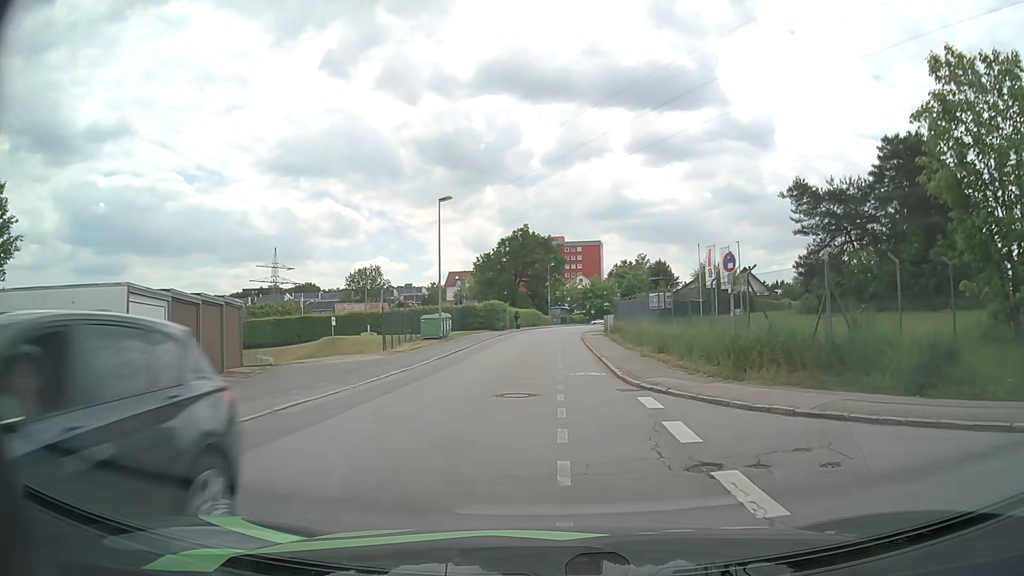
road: residential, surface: asphalt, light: Day
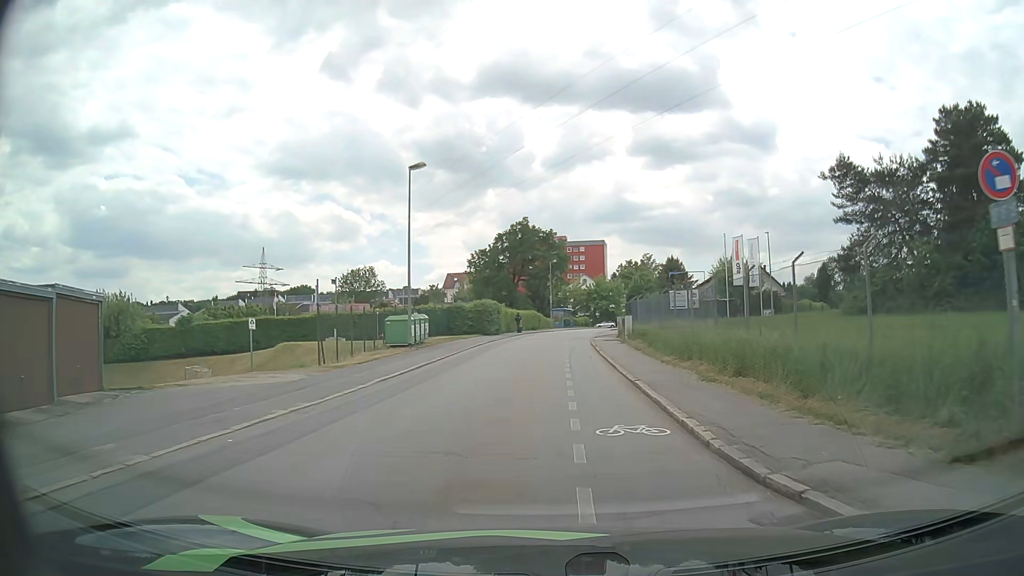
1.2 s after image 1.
(0.0, +9.0) m; 0°
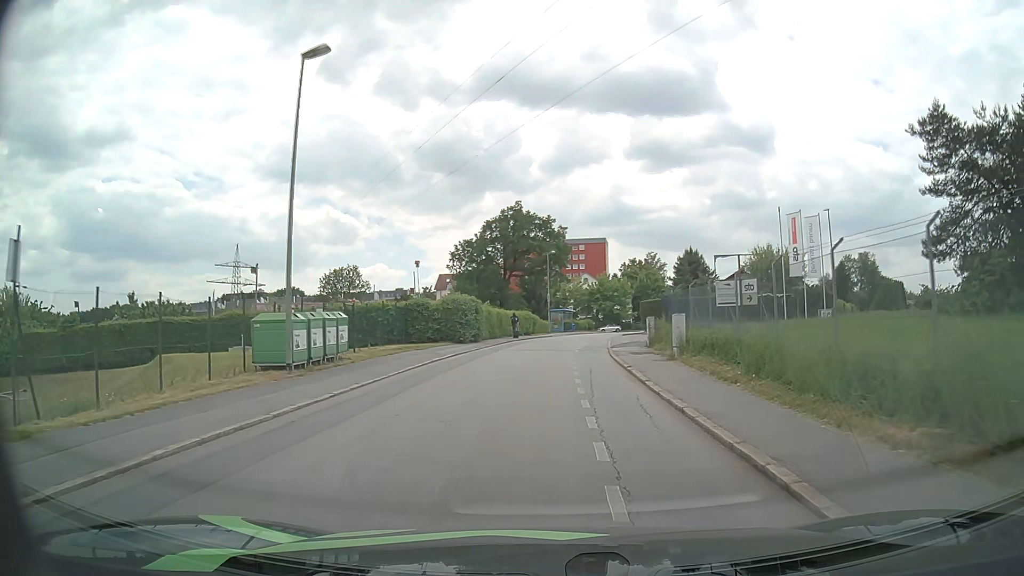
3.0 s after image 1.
(0.0, +14.0) m; 0°
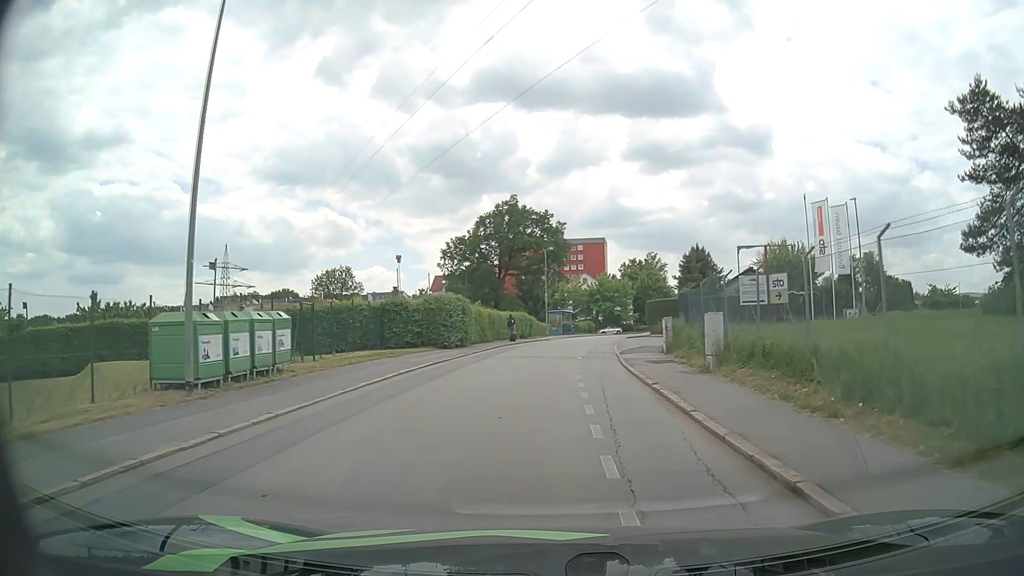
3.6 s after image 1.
(0.0, +4.8) m; 0°
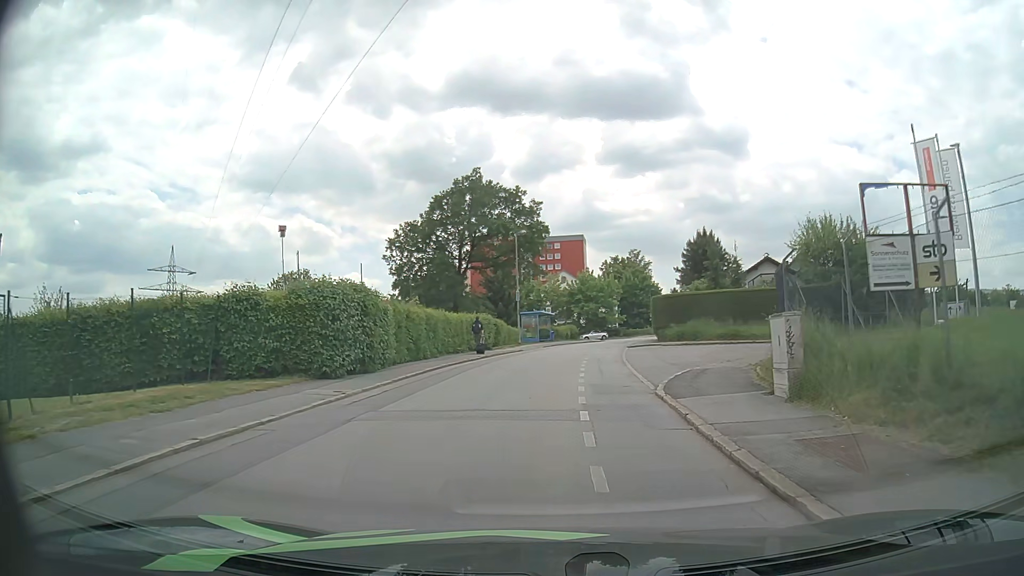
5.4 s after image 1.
(+0.2, +14.4) m; +2°
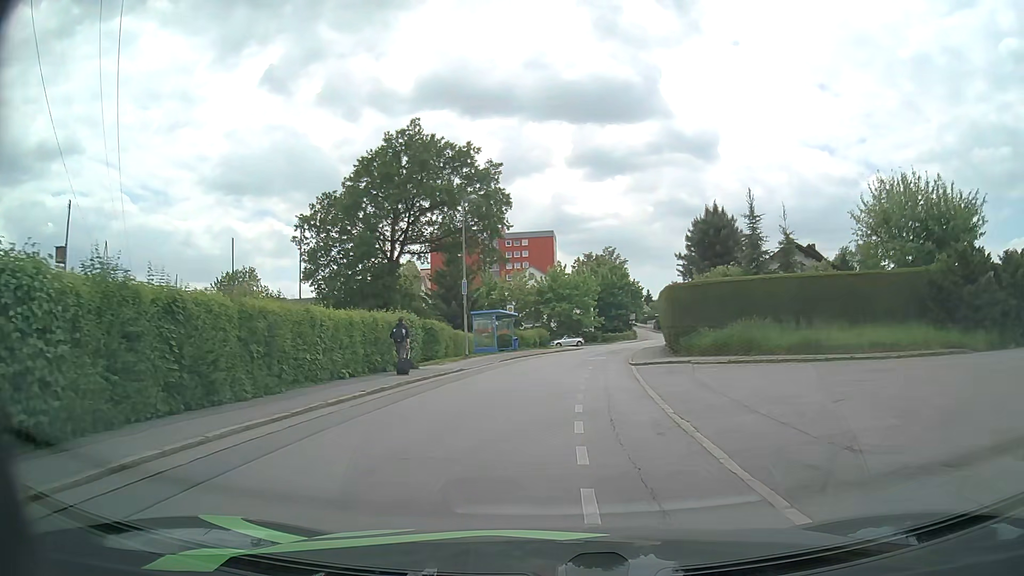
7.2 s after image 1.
(+0.3, +14.7) m; +2°
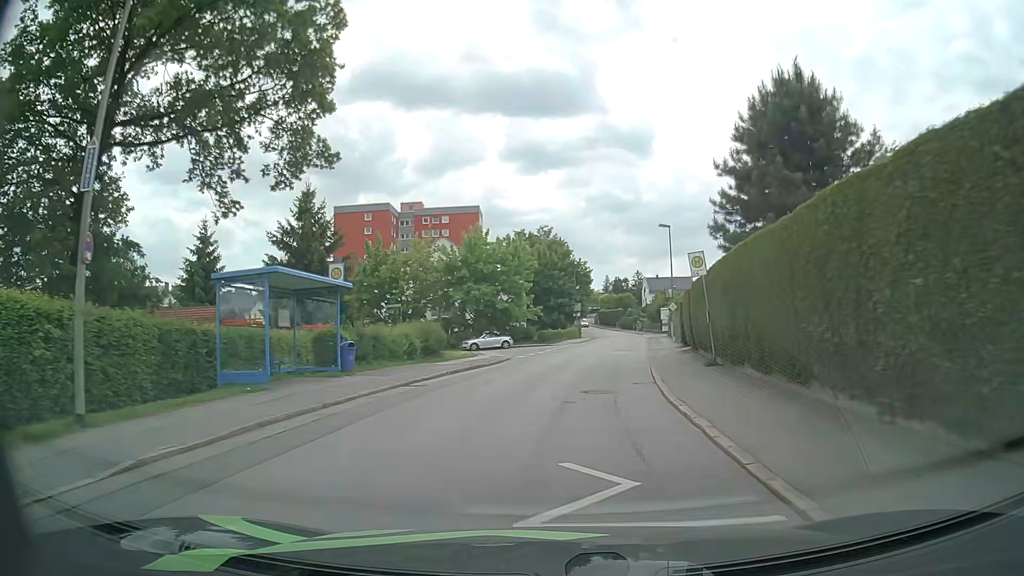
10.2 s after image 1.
(+1.1, +26.0) m; +6°
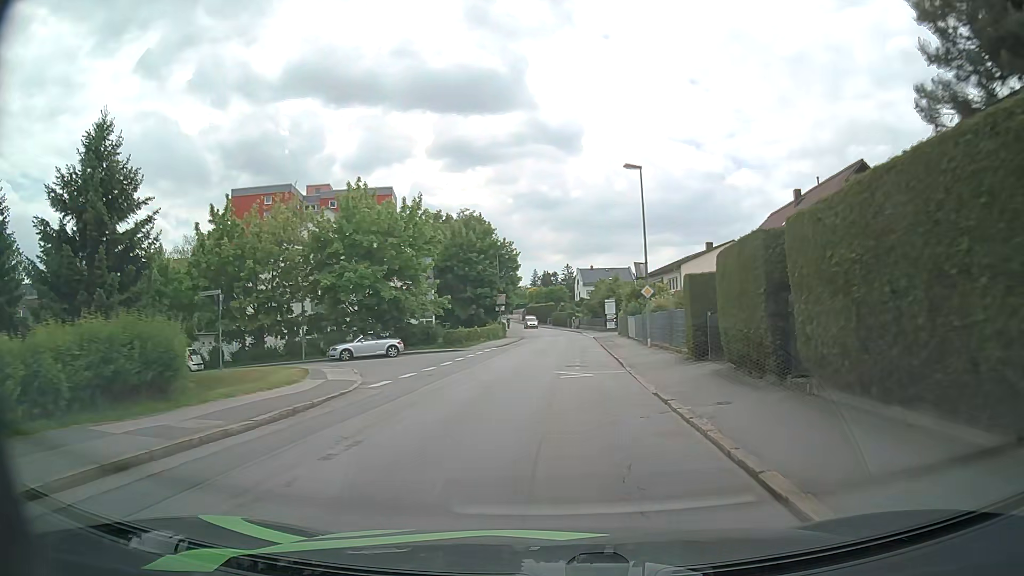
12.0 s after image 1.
(+0.9, +16.8) m; +6°
(0, +10) (+1, +20) (+1, +30) (+1, +40) (+2, +50) (+2, +60) (+2, +70) (+1, +80) (0, +90) (-1, +100) m
